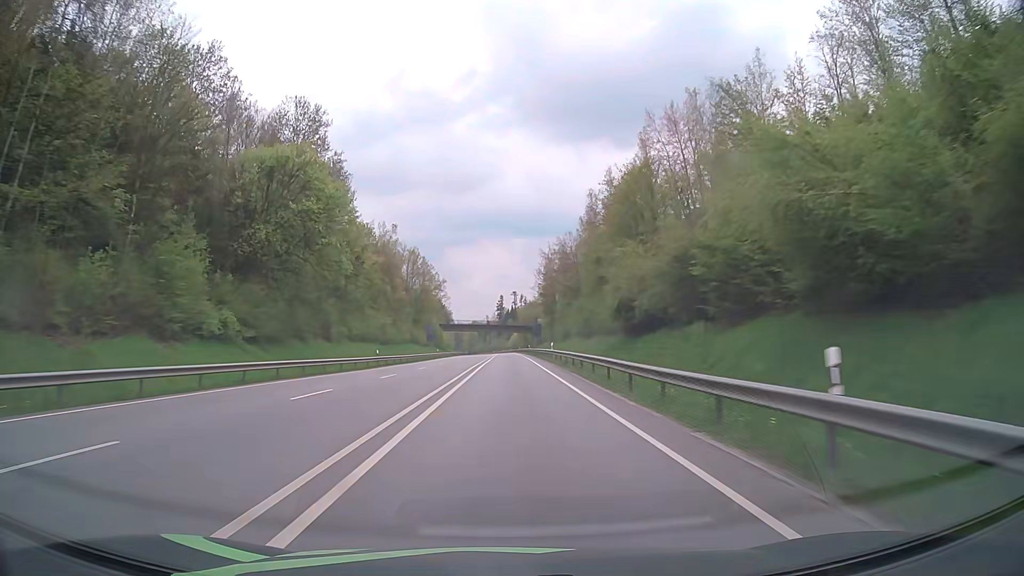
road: primary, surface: asphalt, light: Day
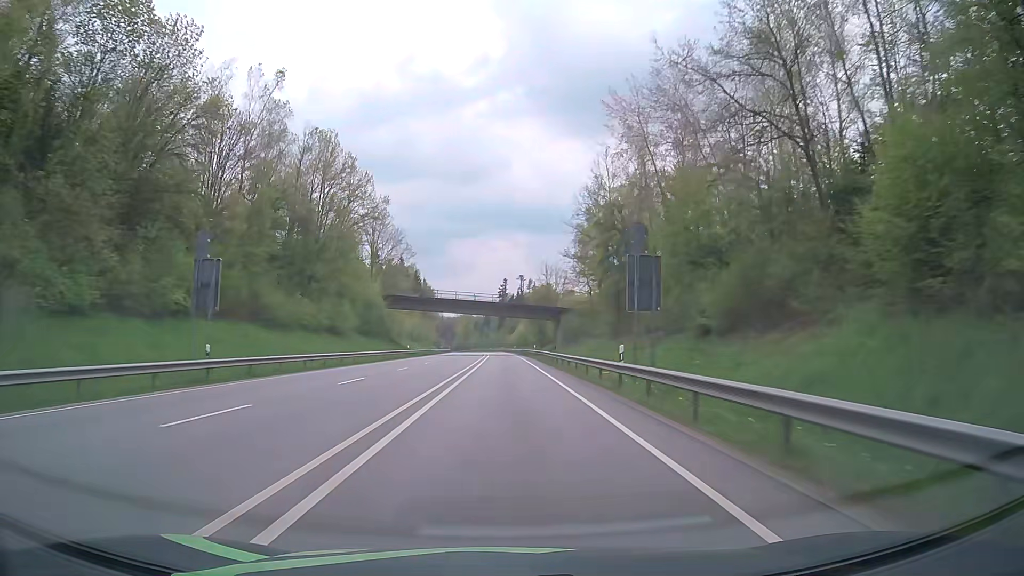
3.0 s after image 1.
(-0.2, +79.3) m; 0°
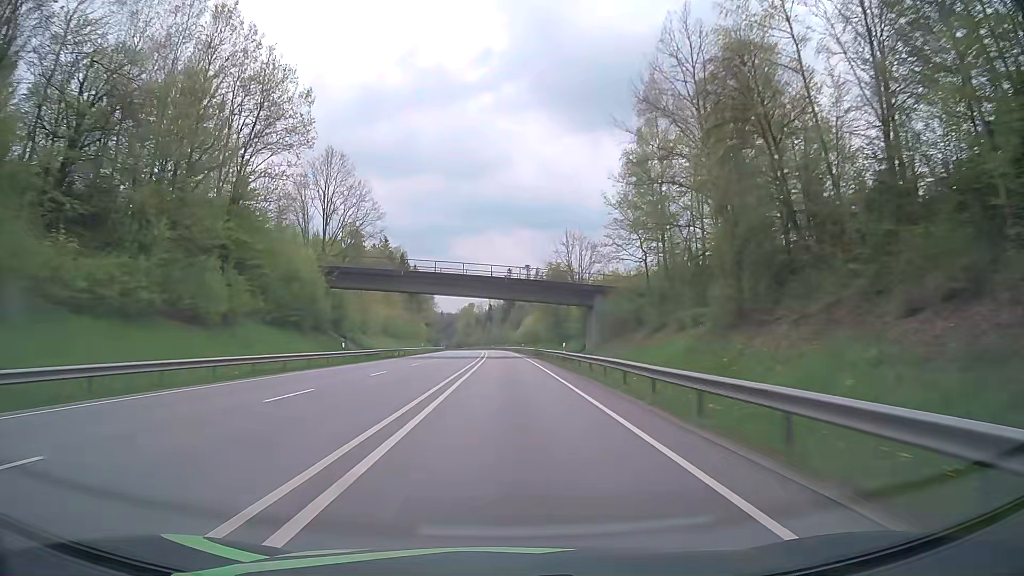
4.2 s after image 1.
(-0.1, +31.7) m; 0°
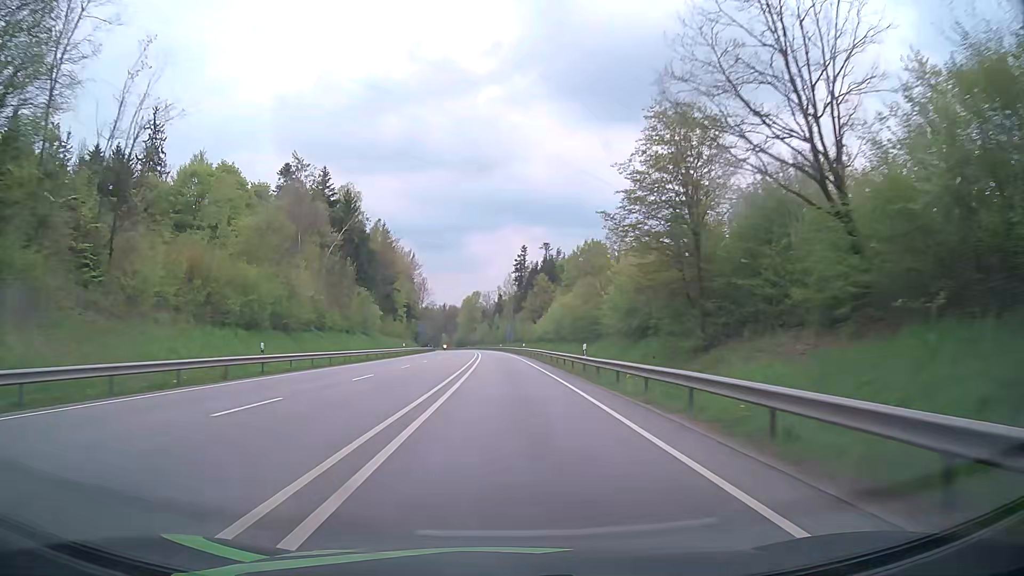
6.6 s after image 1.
(-0.4, +63.5) m; -1°
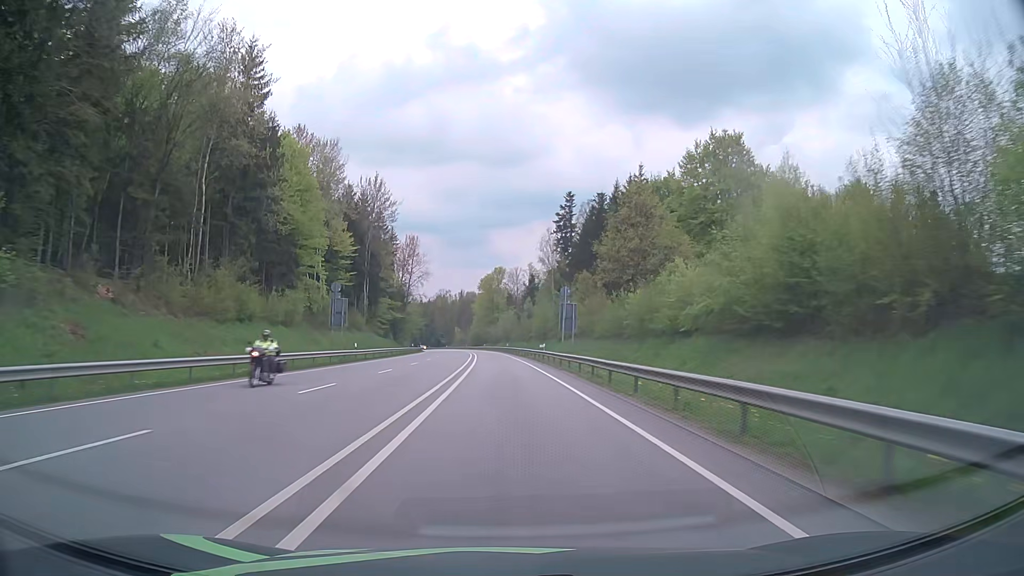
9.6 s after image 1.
(-1.4, +79.3) m; -2°
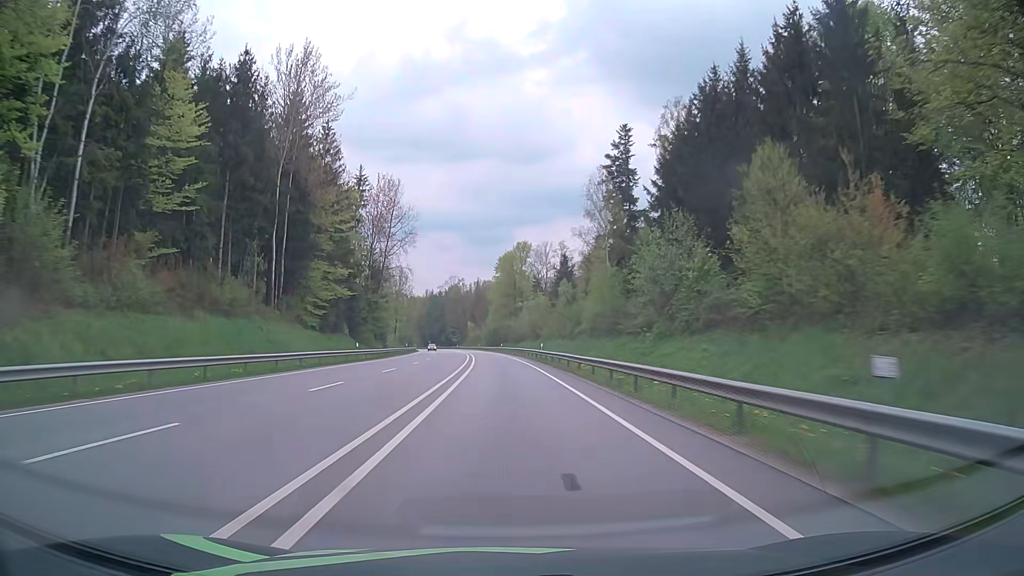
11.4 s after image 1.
(-0.7, +47.6) m; -2°
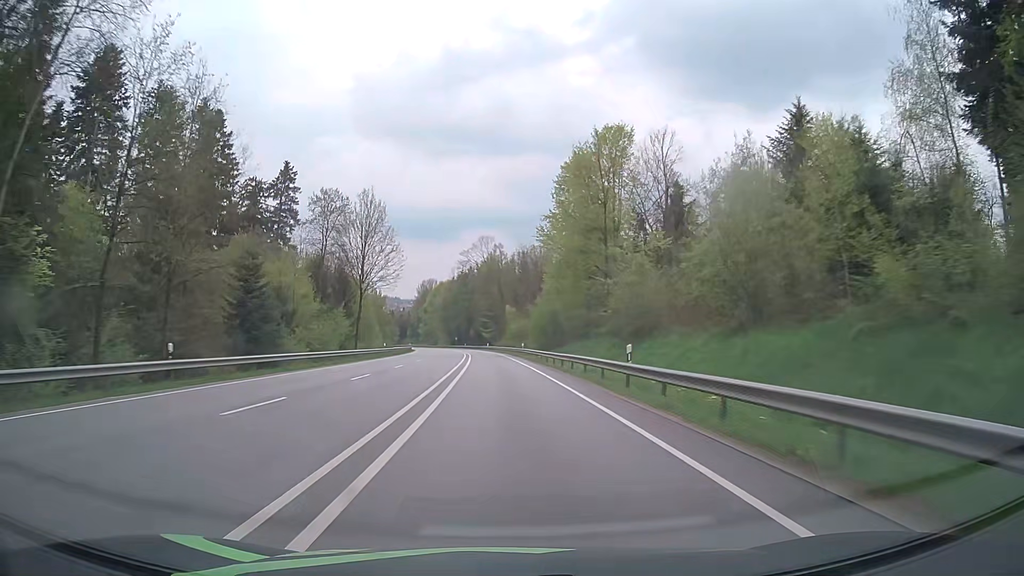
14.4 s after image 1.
(-2.7, +79.2) m; -4°
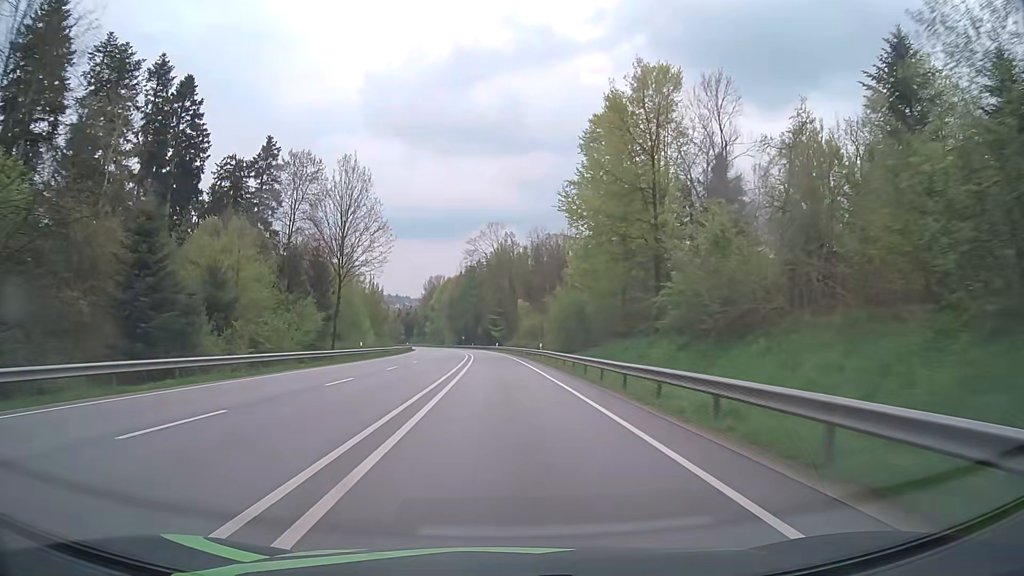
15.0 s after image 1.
(-0.1, +15.9) m; -1°
(0, +10) (0, +20) (0, +30) (-1, +40) (-1, +50) (-2, +60) (-2, +70) (-3, +80) (-4, +90) (-5, +100) m
